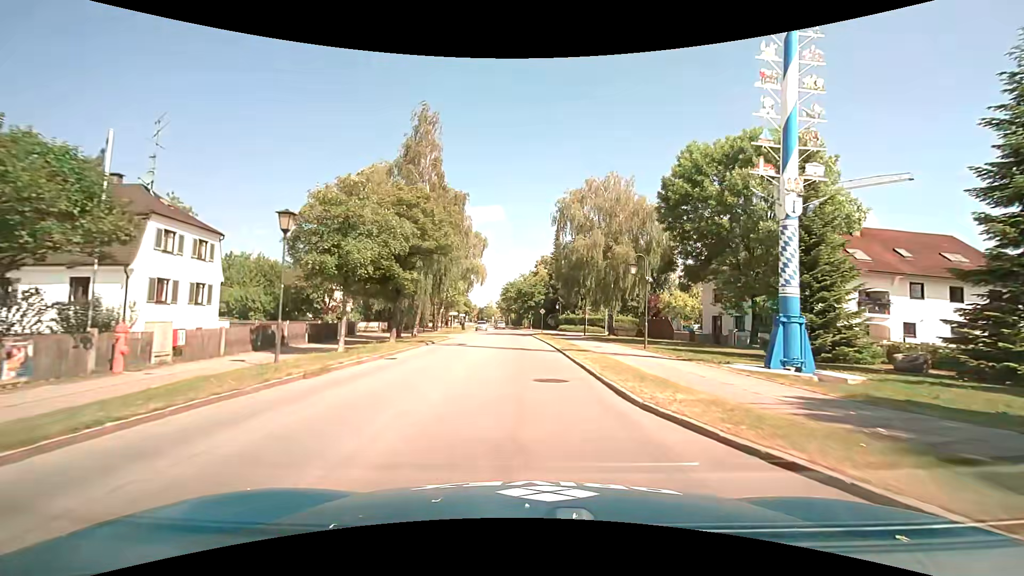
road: secondary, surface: asphalt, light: Day
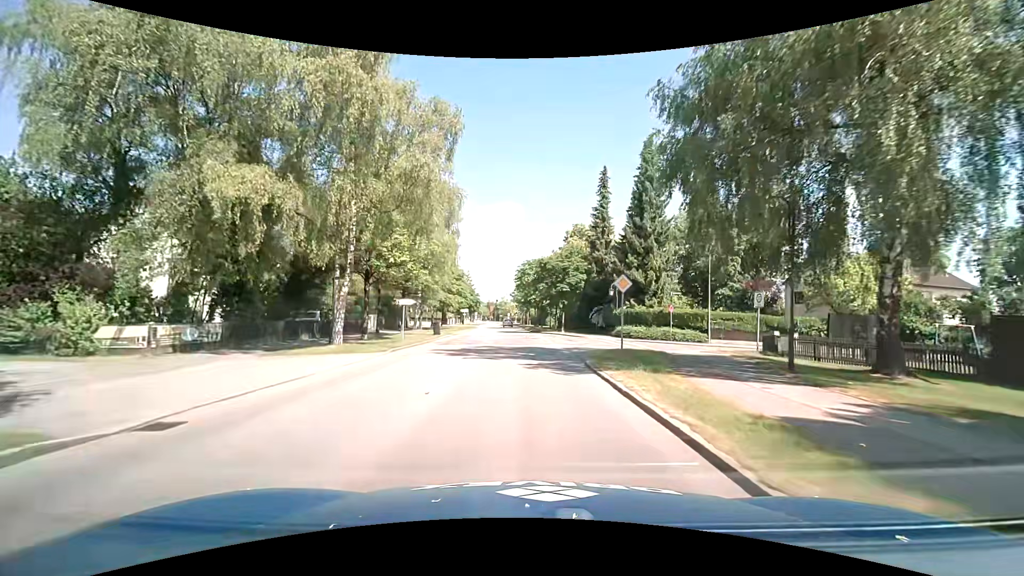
(-0.7, +34.9) m; -3°
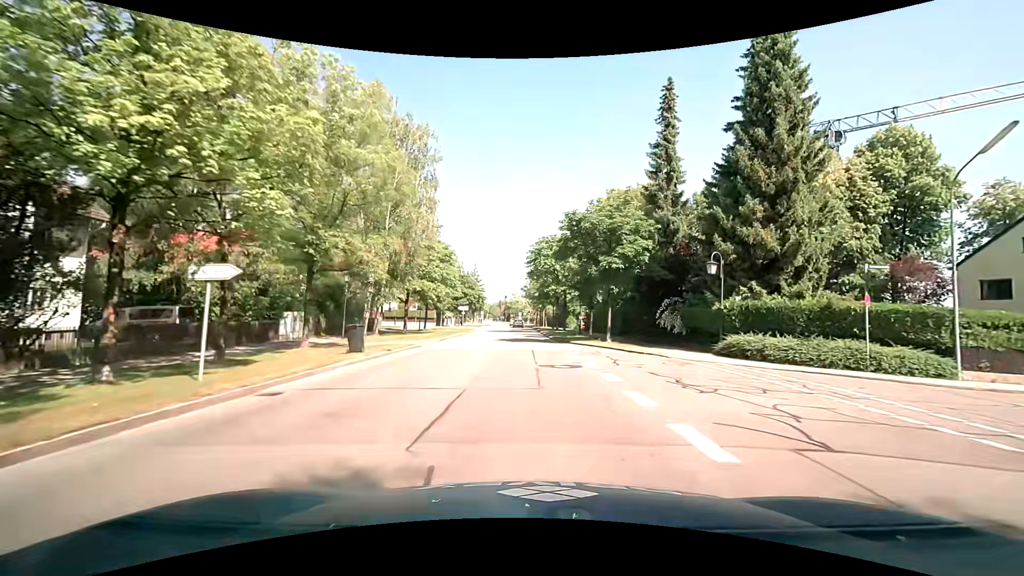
(-0.2, +20.9) m; 0°
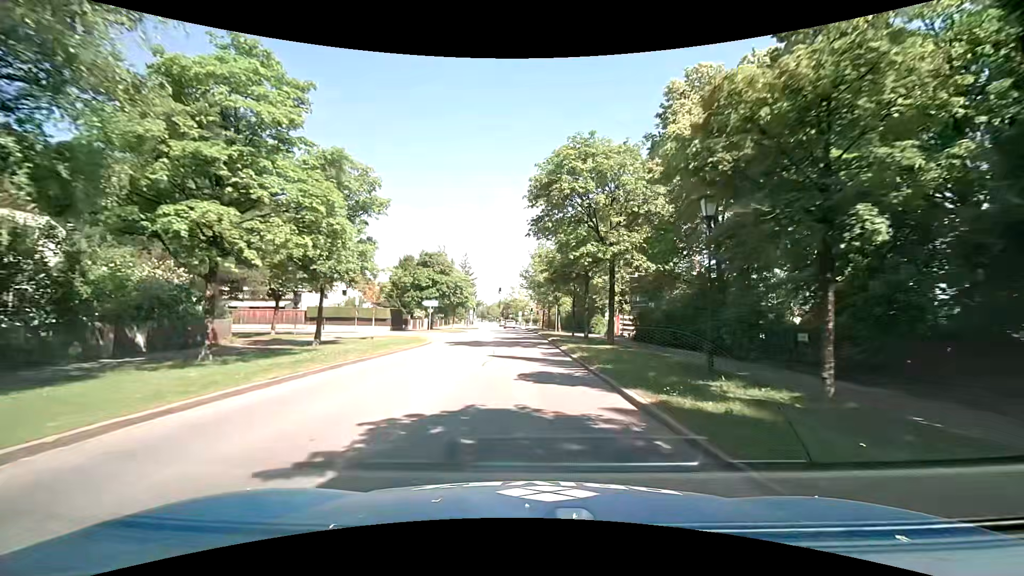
(-0.7, +28.0) m; -2°
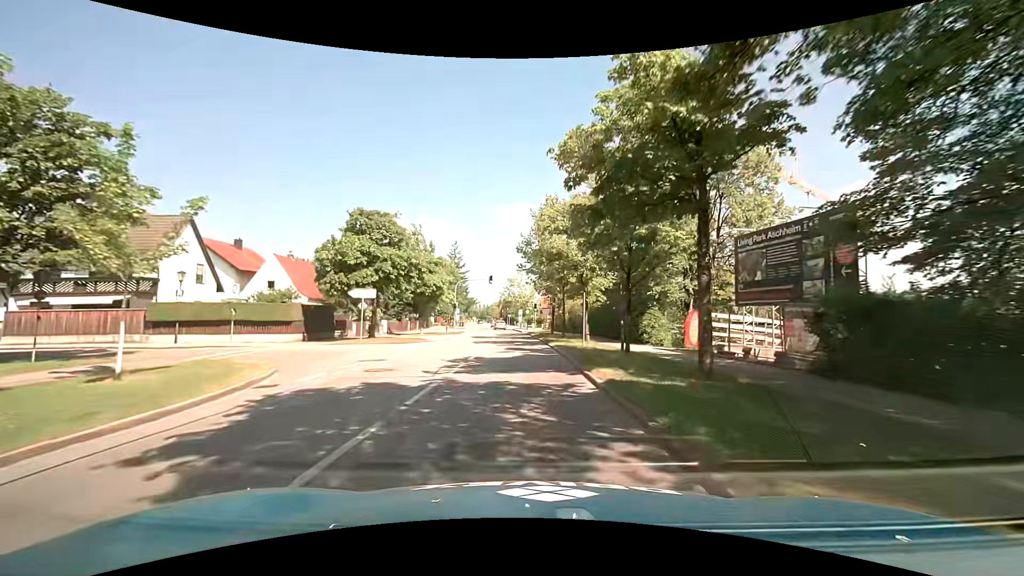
(+0.2, +21.3) m; 0°
(0, +10) (0, +20) (0, +30) (-1, +40) (-1, +50) (-2, +60) (-3, +70) (-4, +80) (-5, +90) (-6, +100) m
